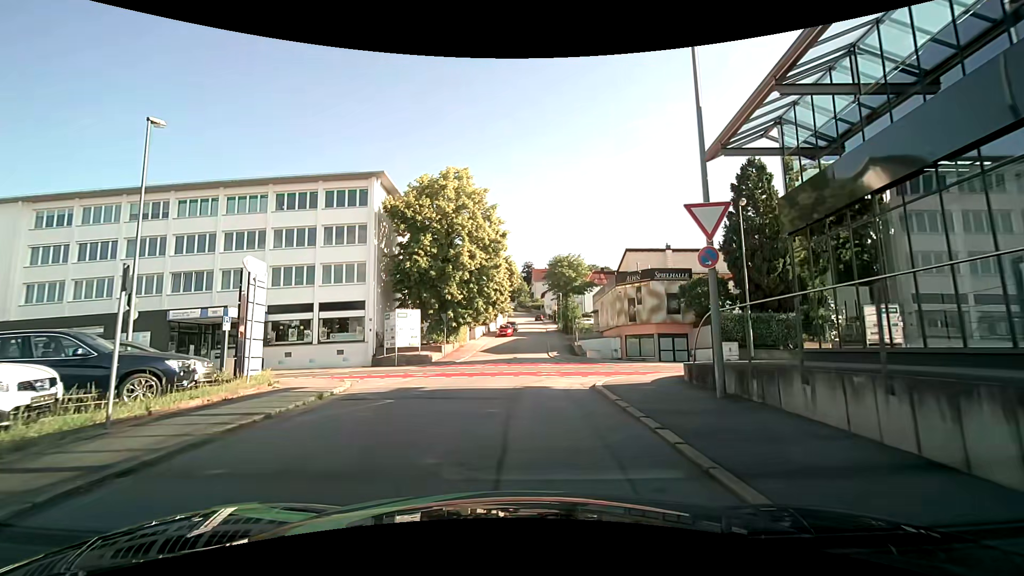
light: Day
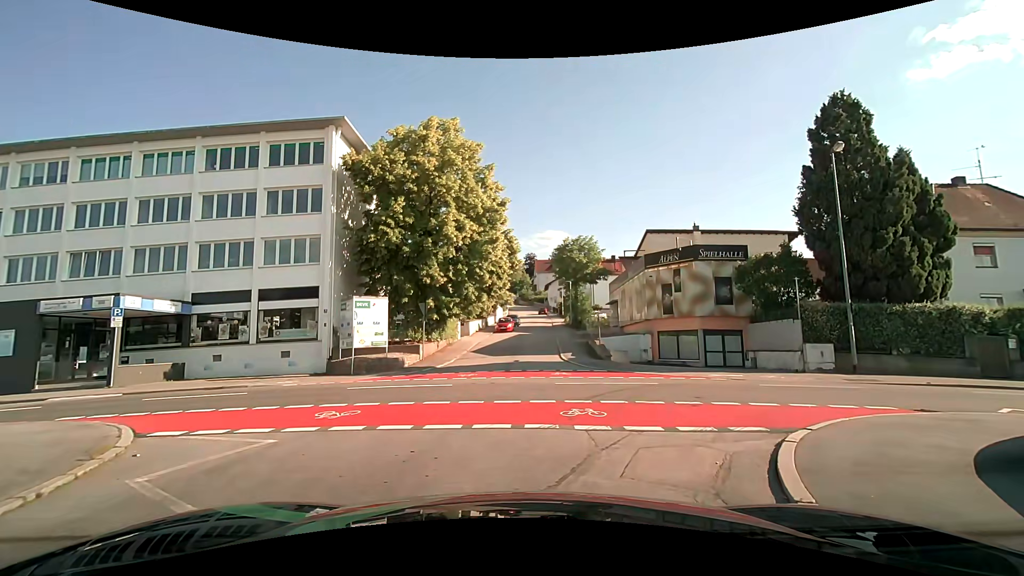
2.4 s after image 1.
(-0.1, +9.0) m; 0°
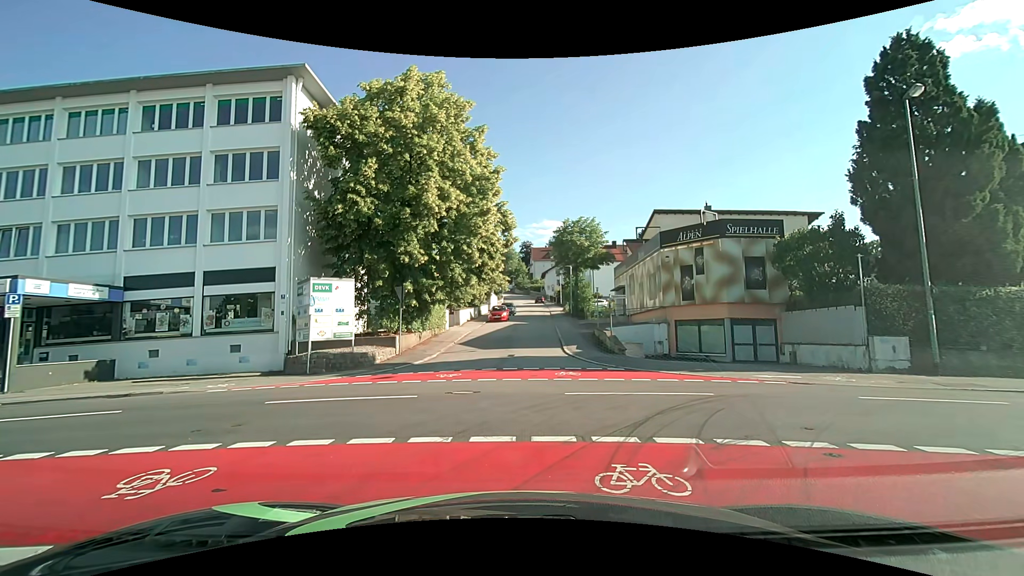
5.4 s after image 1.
(0.0, +4.4) m; 0°
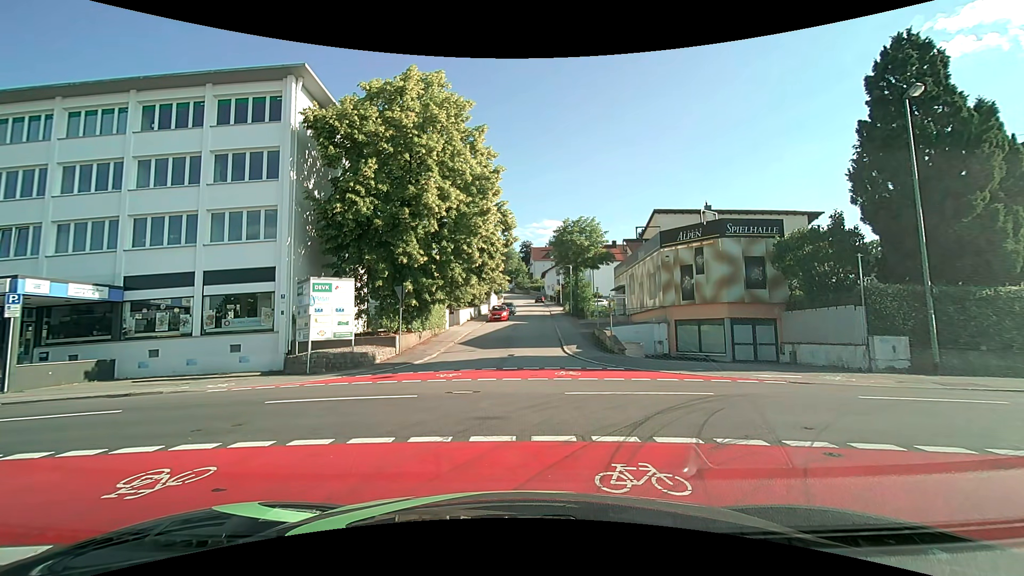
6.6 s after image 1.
(0.0, 0.0) m; 0°
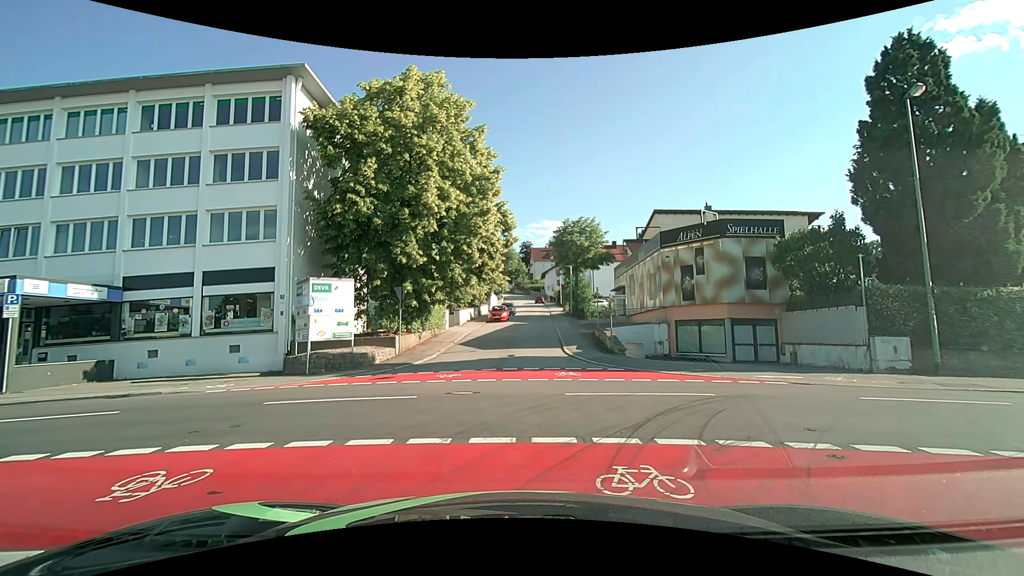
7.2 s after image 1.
(0.0, 0.0) m; 0°
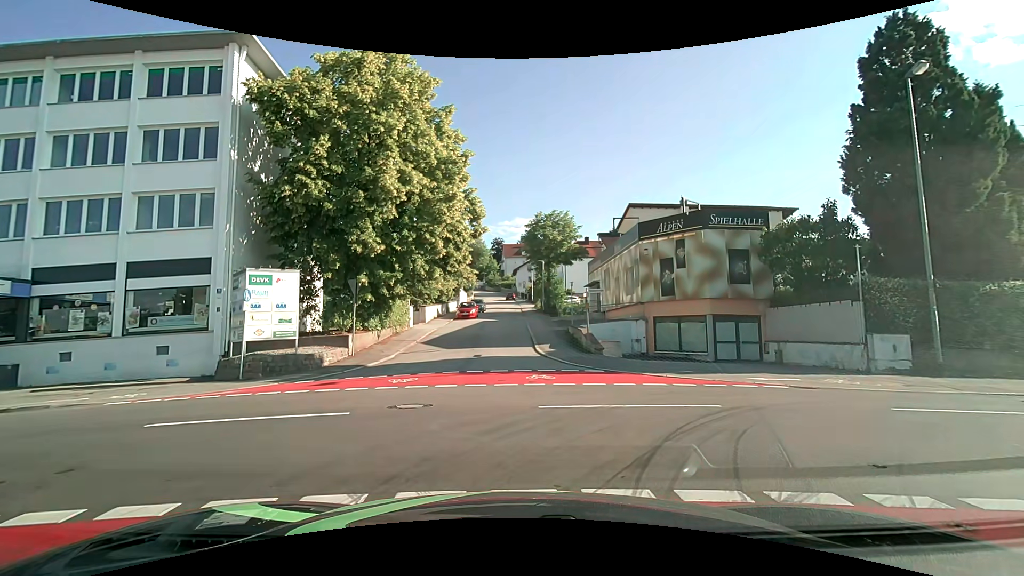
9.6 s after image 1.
(0.0, +2.2) m; +2°
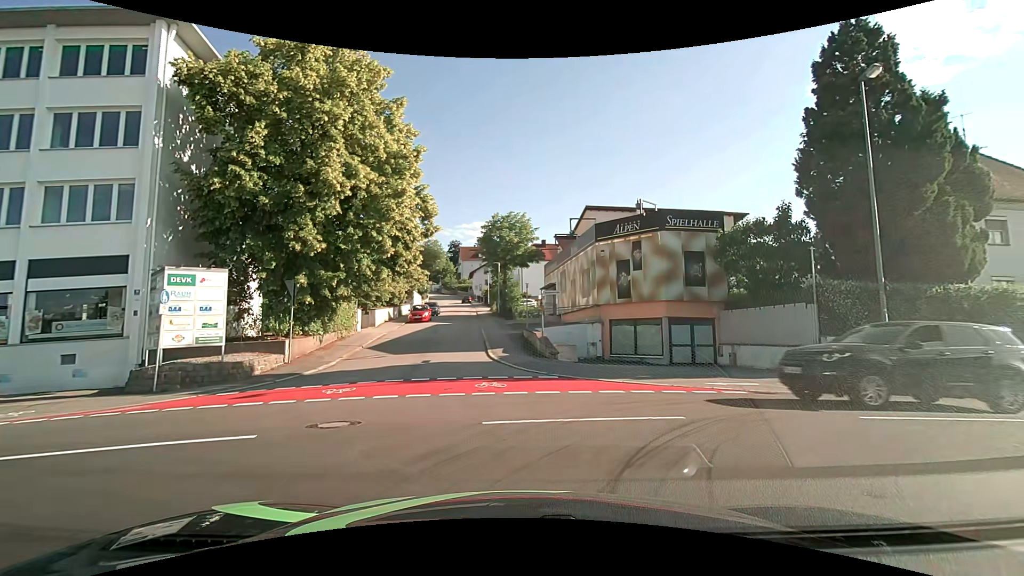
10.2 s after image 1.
(+0.1, +1.0) m; +7°
